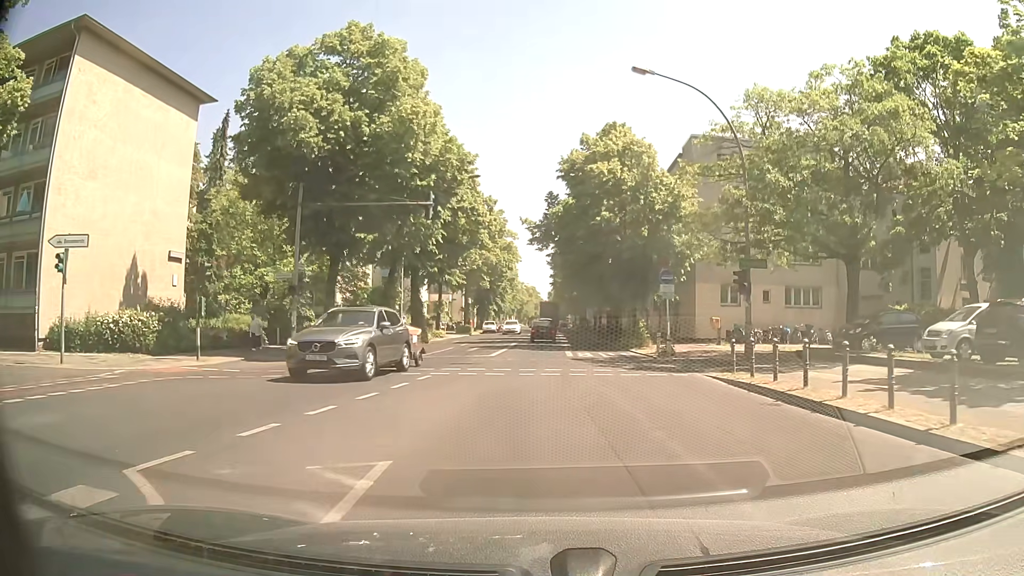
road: secondary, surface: asphalt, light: Day
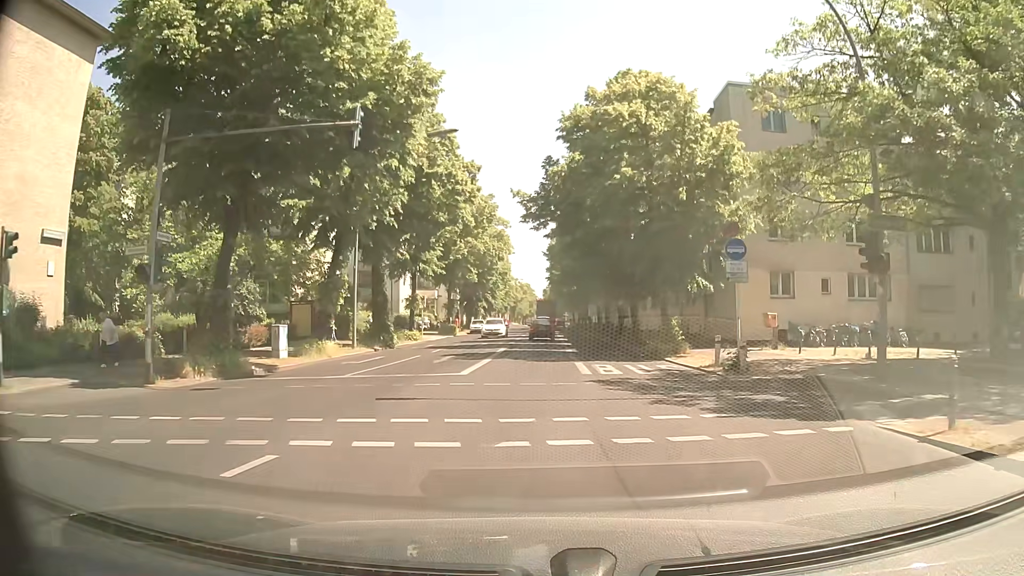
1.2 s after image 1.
(+0.1, +10.1) m; +1°
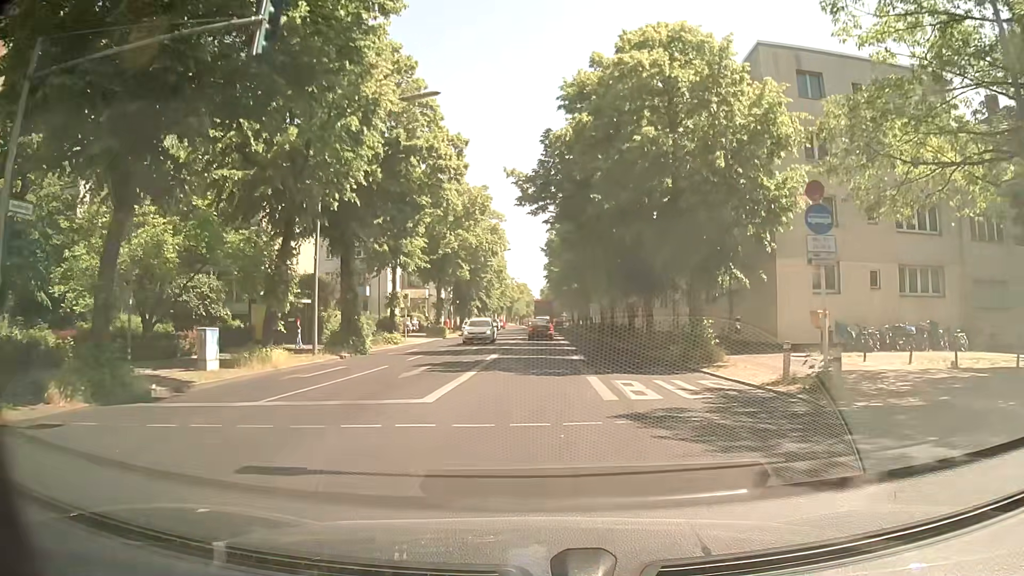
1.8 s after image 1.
(0.0, +5.6) m; -1°
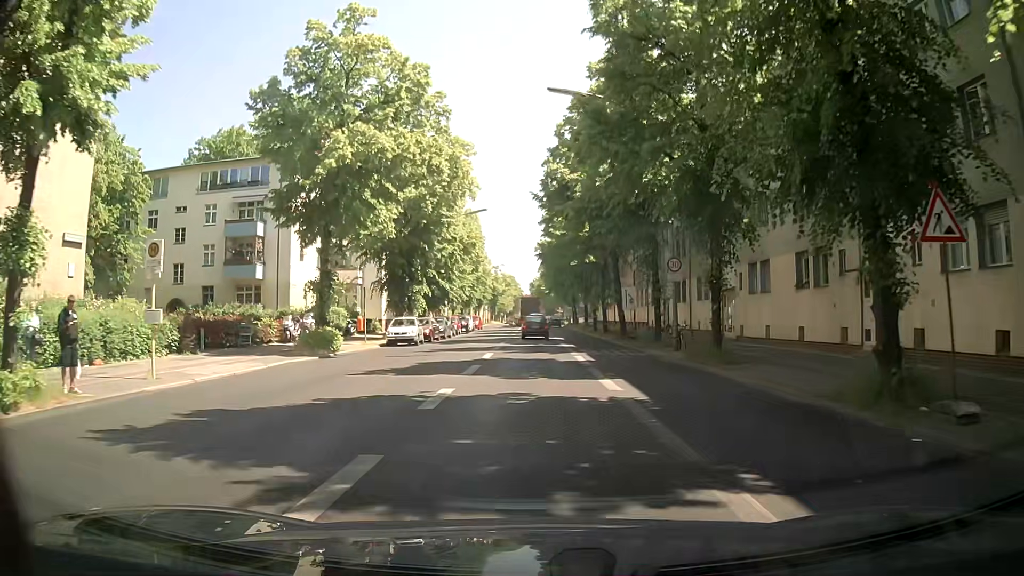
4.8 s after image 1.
(+0.7, +29.8) m; +1°
(0, +10) (0, +20) (0, +30) (+1, +40) (+1, +50) (+1, +60) (+1, +70) (+1, +80) (+1, +90) (0, +100) m
